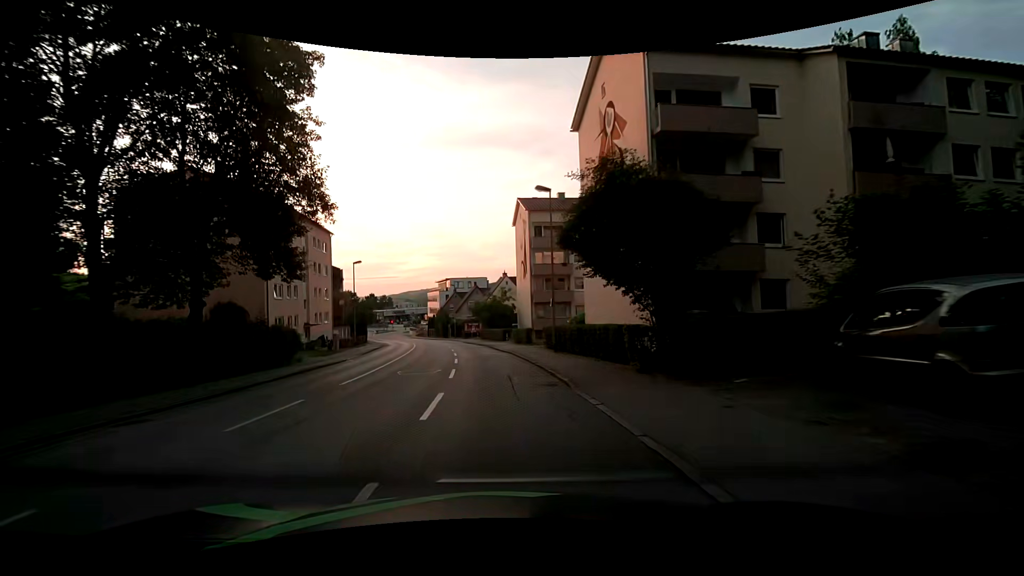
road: tertiary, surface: asphalt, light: Day
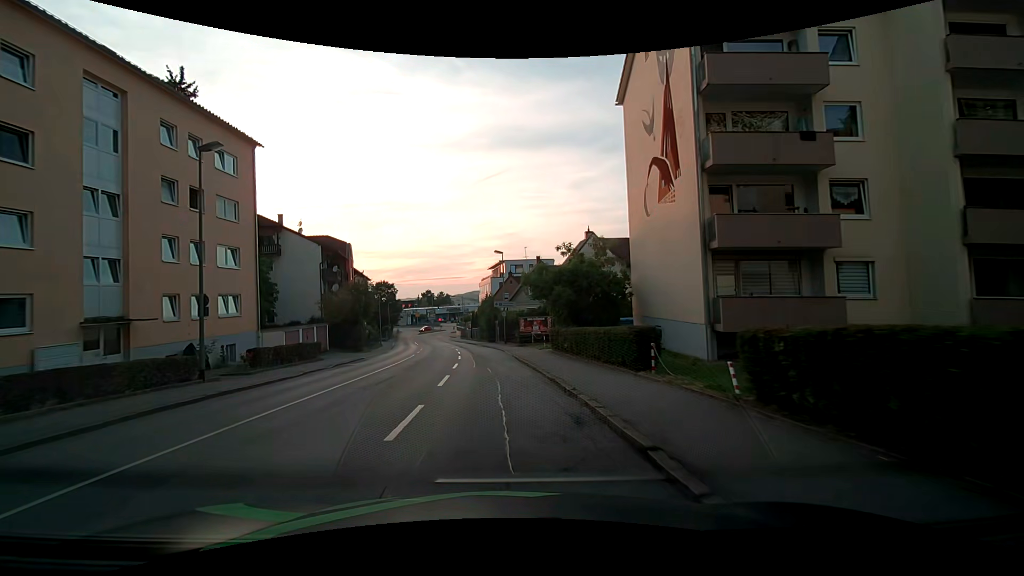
(-1.7, +31.8) m; -7°
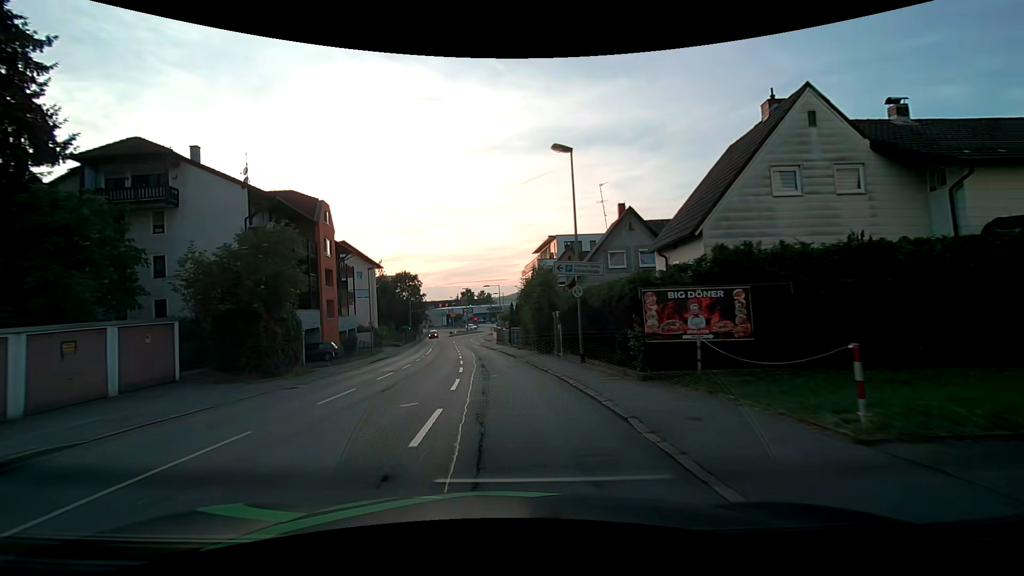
(-1.1, +24.9) m; -5°
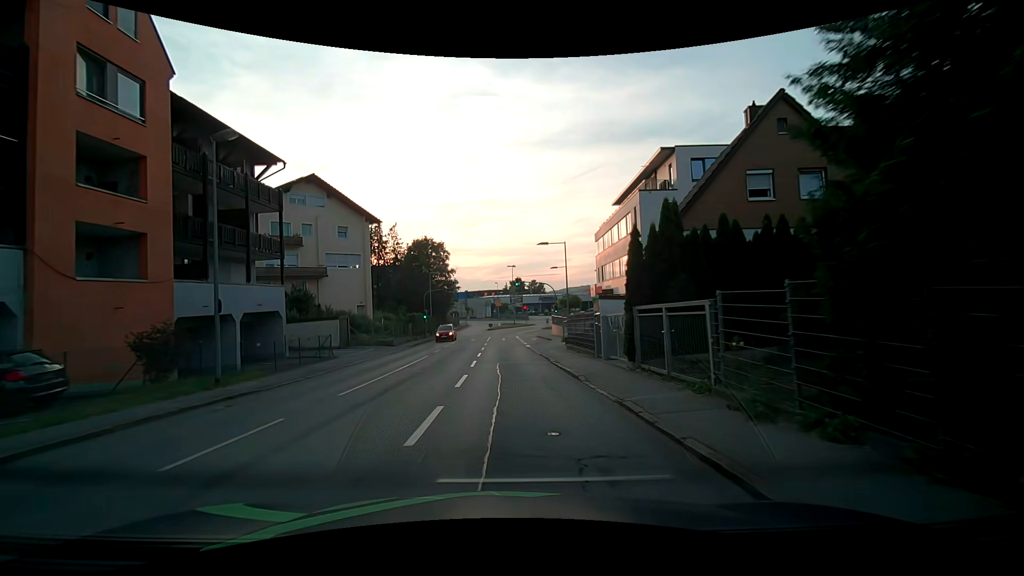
(-1.6, +30.3) m; -7°
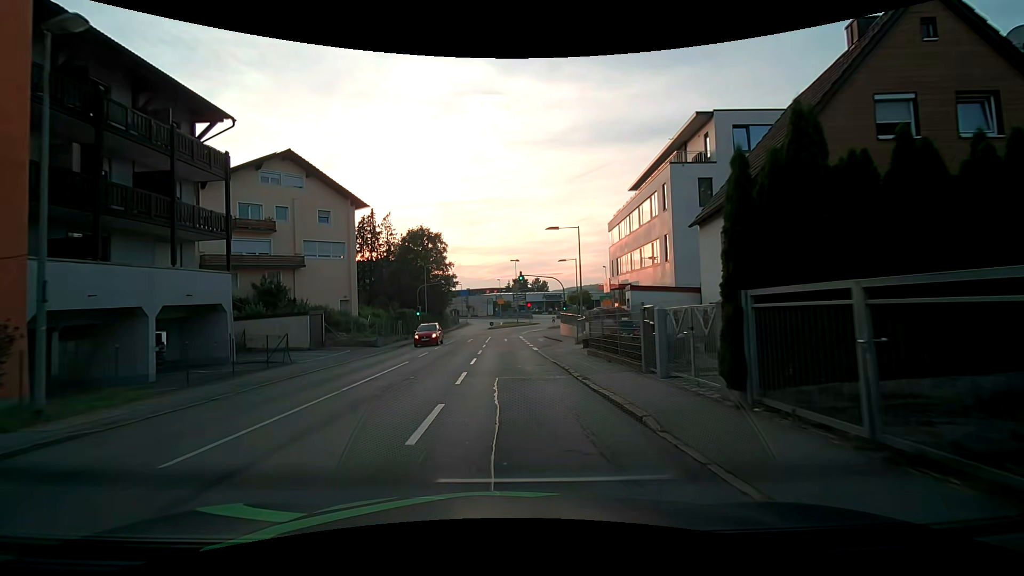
(0.0, +5.9) m; 0°
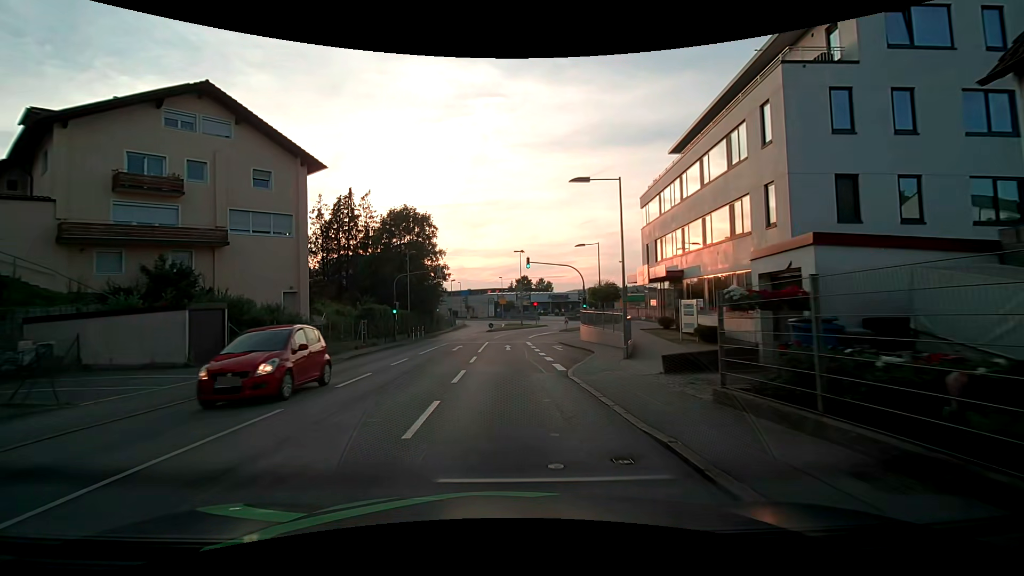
(0.0, +11.8) m; 0°
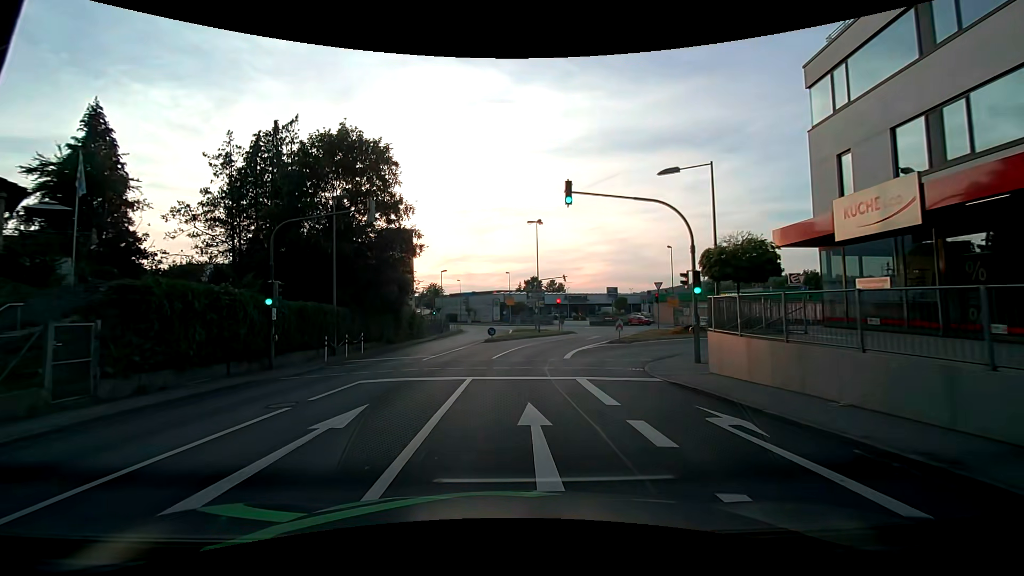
(-0.2, +22.0) m; 0°
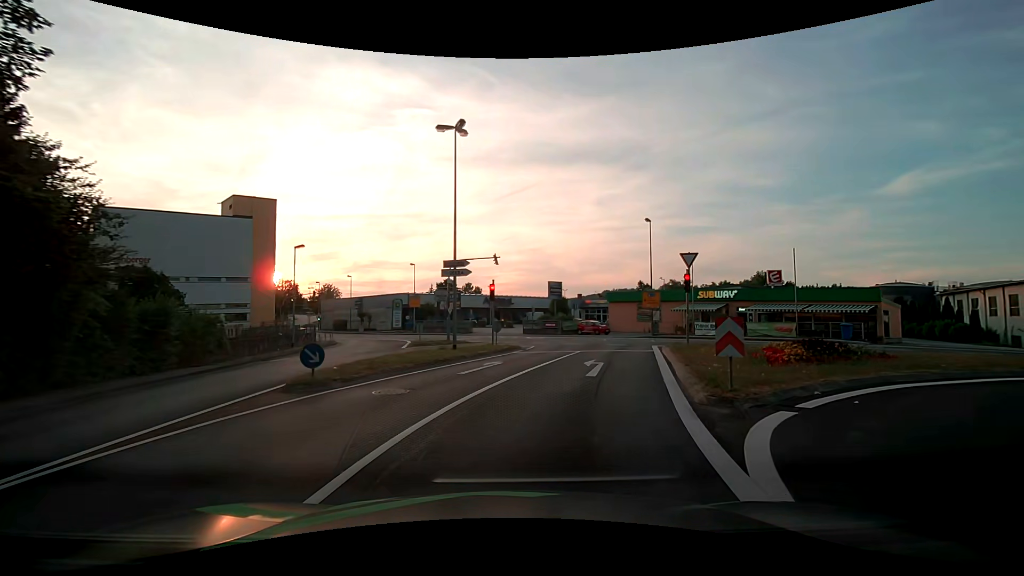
(+0.8, +22.7) m; +8°
